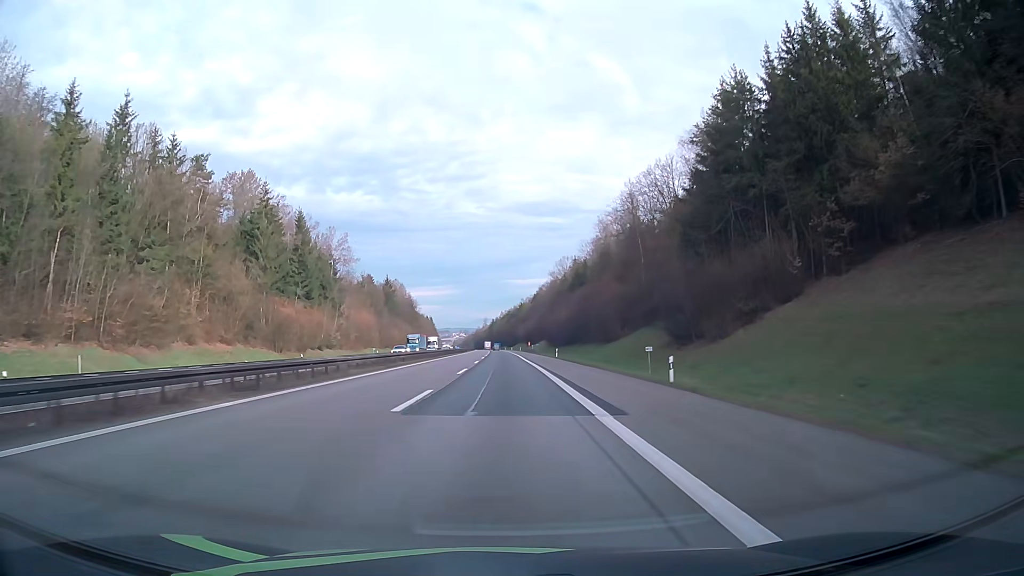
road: motorway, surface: asphalt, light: Day
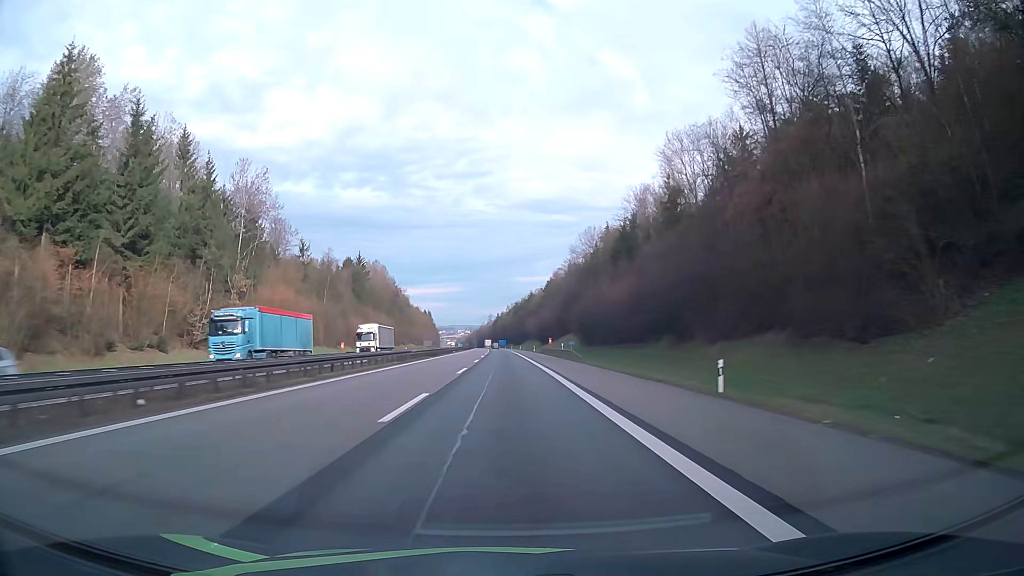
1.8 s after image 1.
(-0.3, +55.8) m; -1°
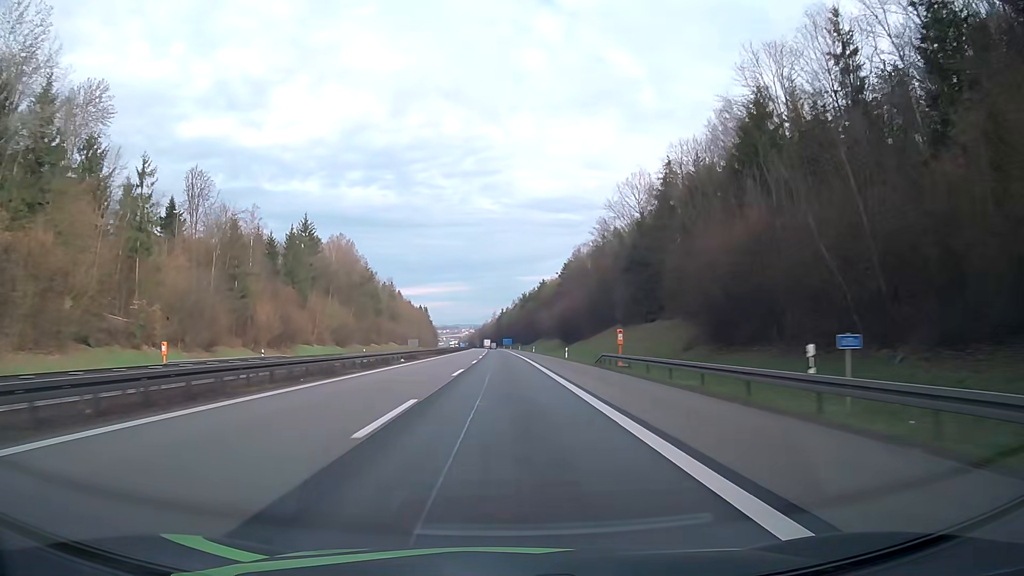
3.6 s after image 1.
(-0.2, +55.8) m; -1°
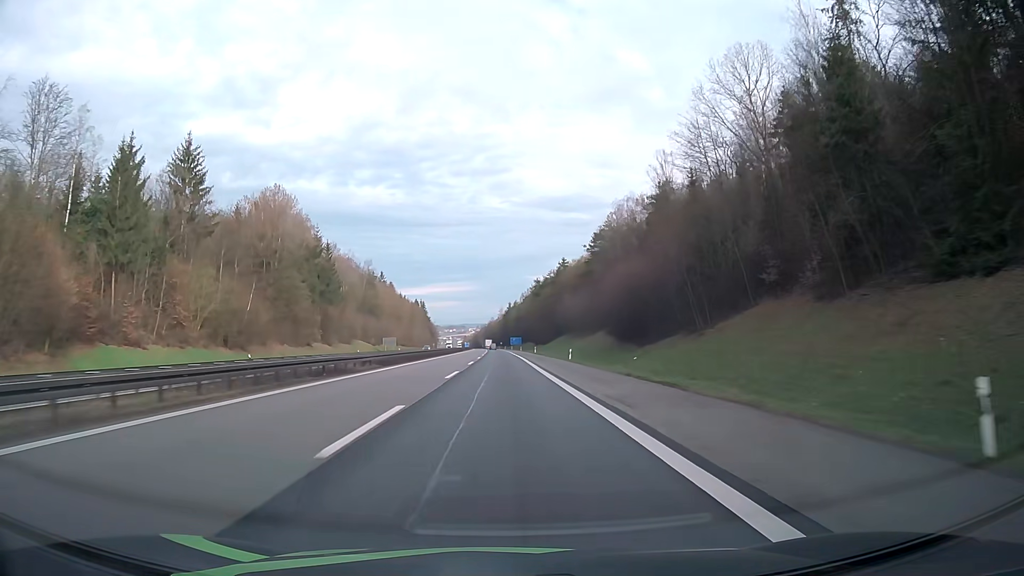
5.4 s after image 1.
(-0.1, +55.6) m; 0°
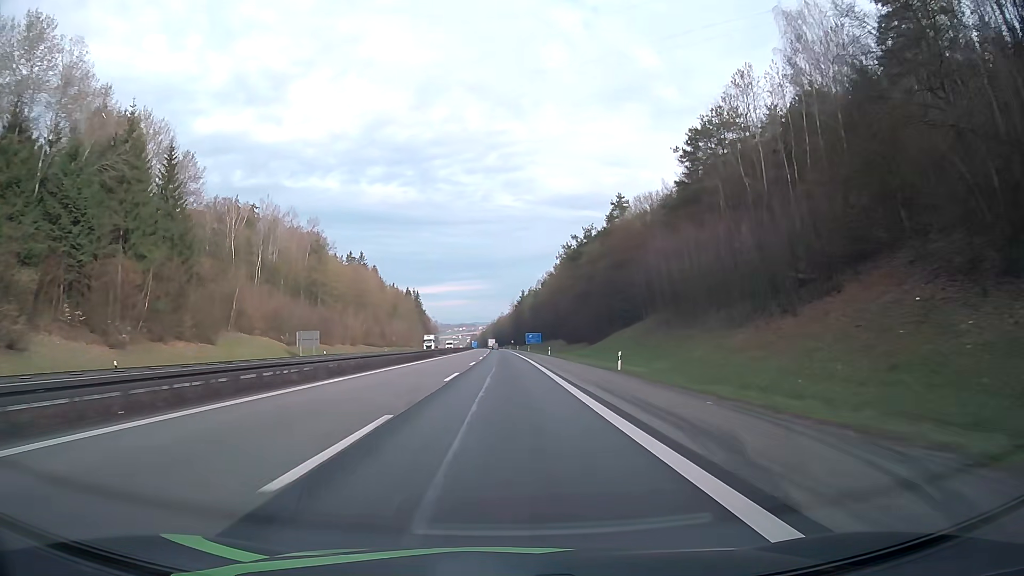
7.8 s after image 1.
(-0.8, +73.9) m; -1°
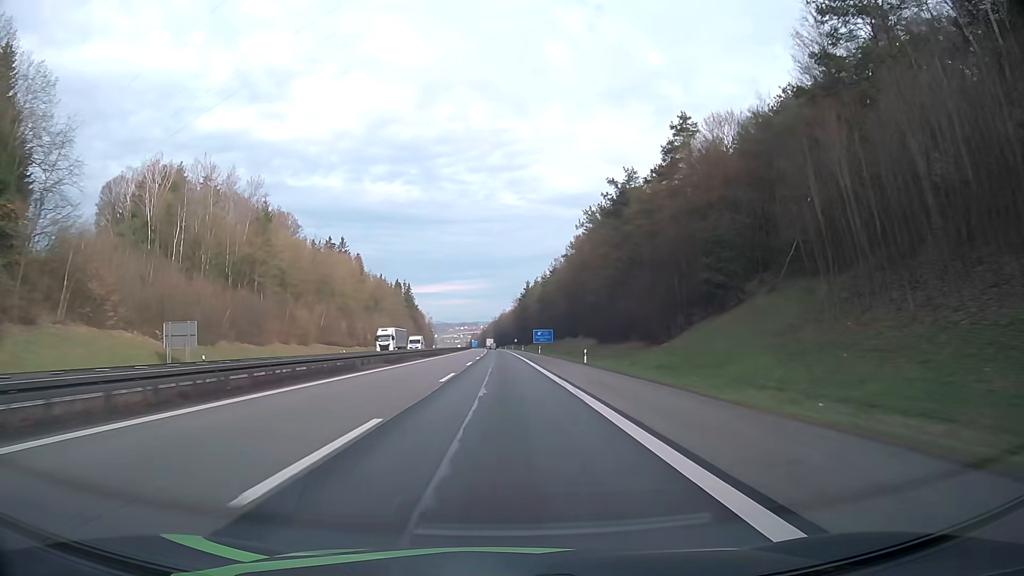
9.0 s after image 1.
(-0.1, +36.9) m; 0°
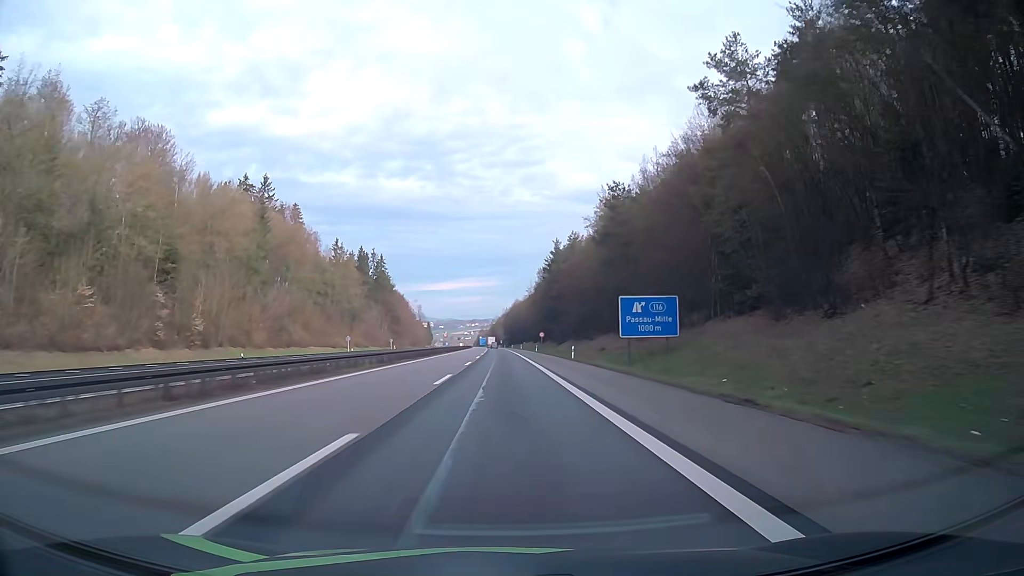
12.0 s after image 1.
(-0.9, +92.0) m; -1°
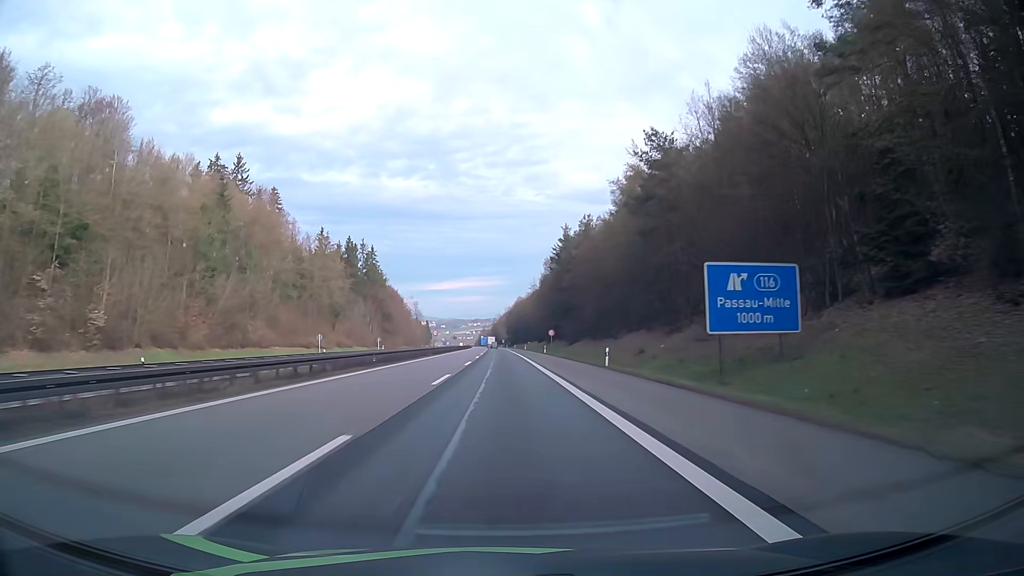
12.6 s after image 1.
(-0.1, +18.1) m; 0°
(0, +10) (0, +20) (0, +30) (0, +40) (0, +50) (0, +60) (0, +70) (-1, +80) (-1, +90) (-1, +100) m
